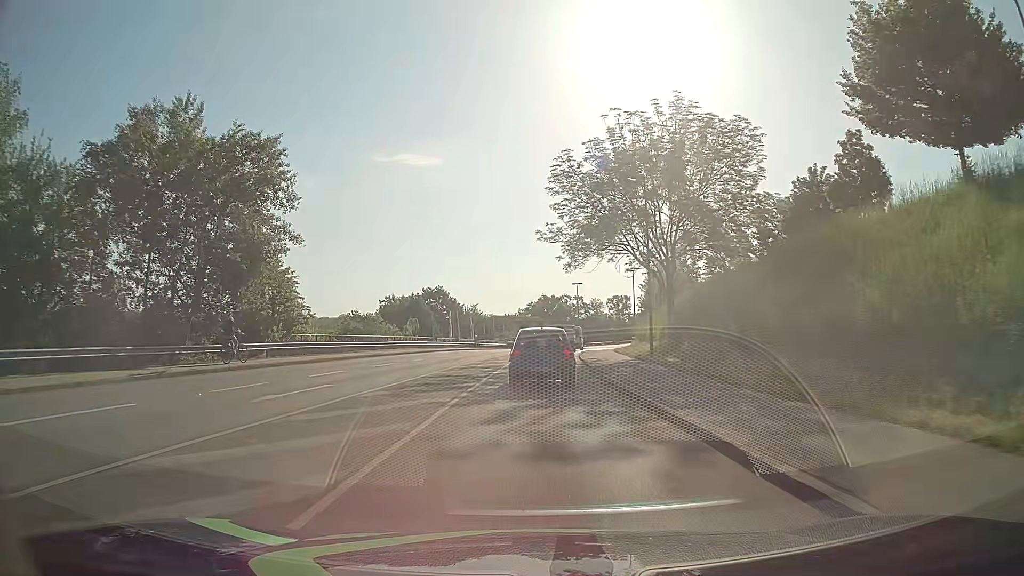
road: tertiary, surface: asphalt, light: Day
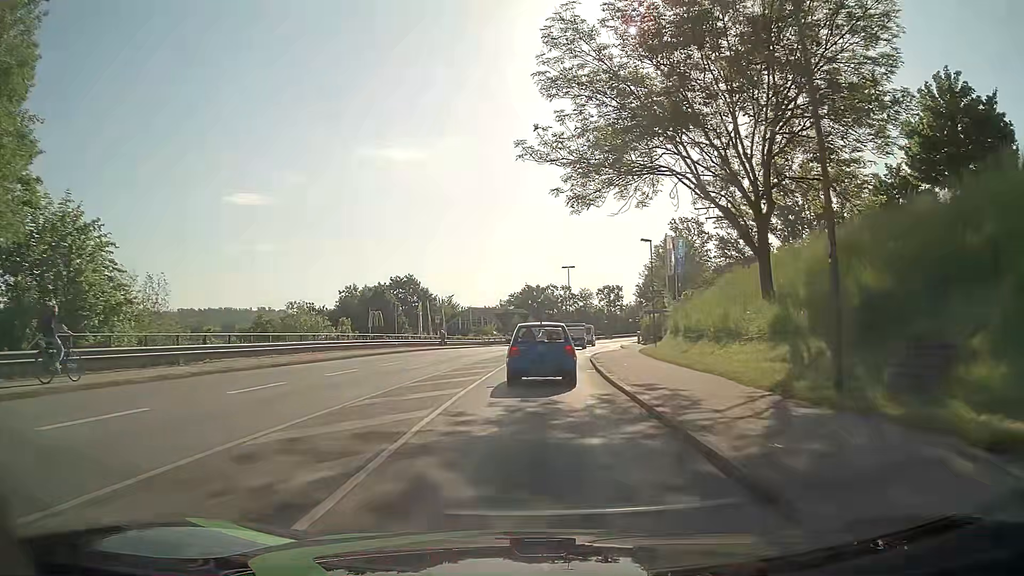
(0.0, +18.5) m; +1°
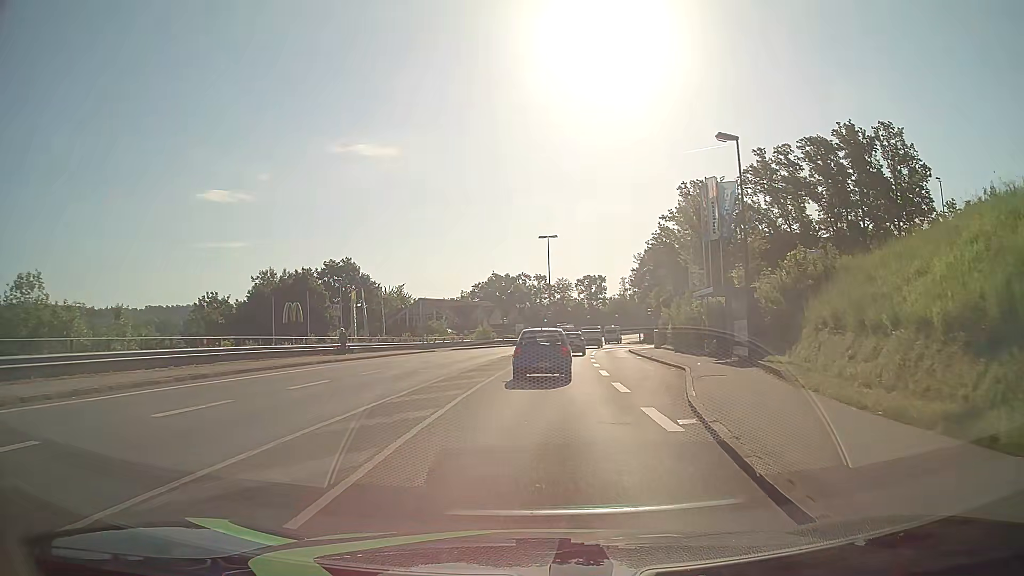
(+0.5, +27.2) m; +2°
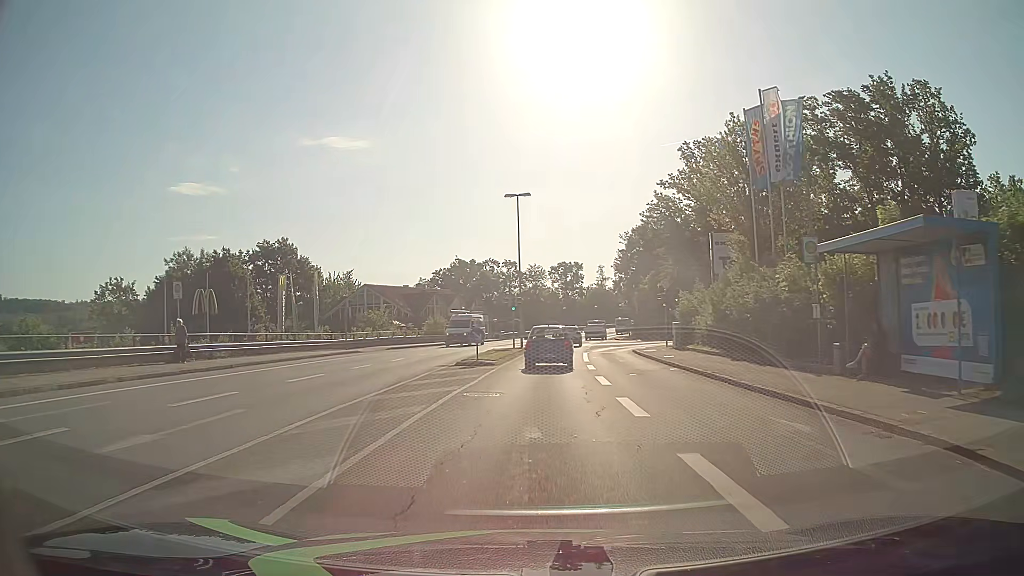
(+0.4, +17.0) m; +2°
